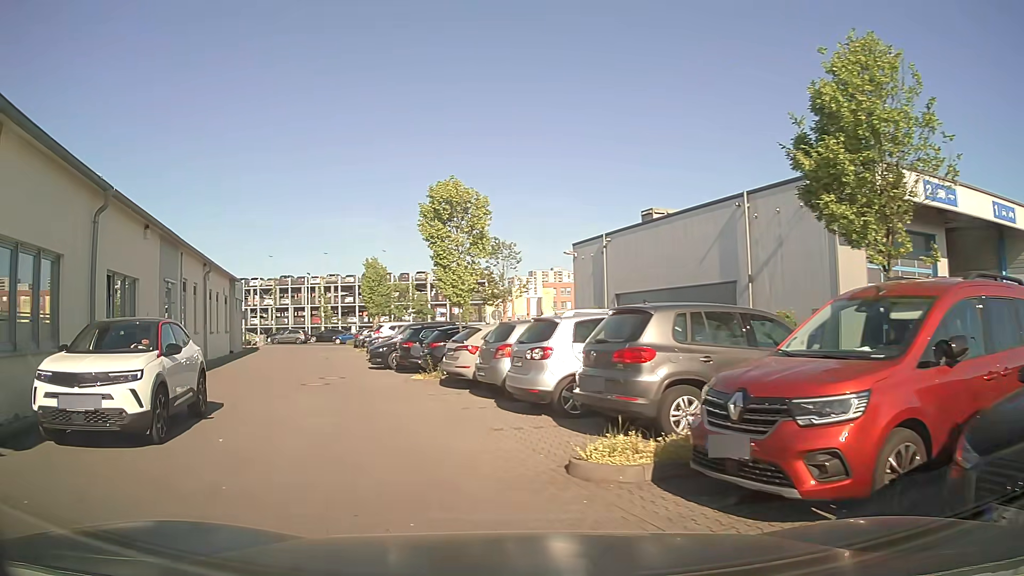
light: Day
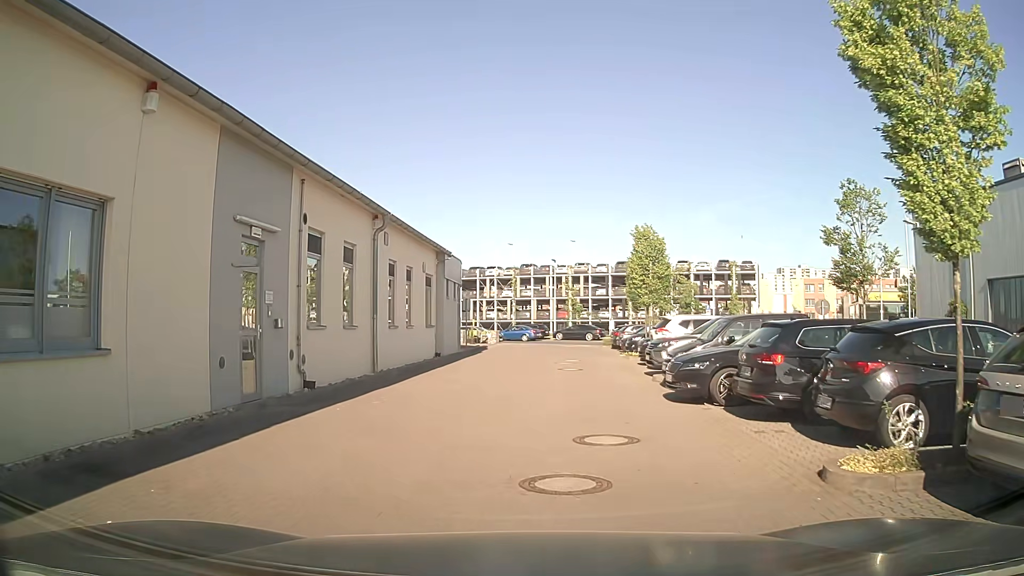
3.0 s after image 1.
(-3.1, +10.9) m; -22°
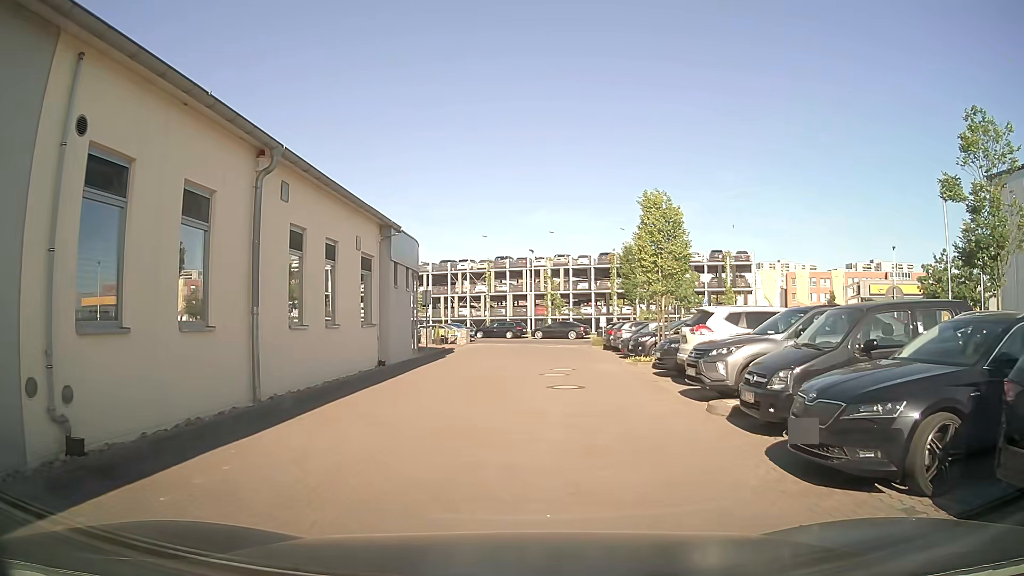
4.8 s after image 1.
(+0.1, +6.7) m; +4°
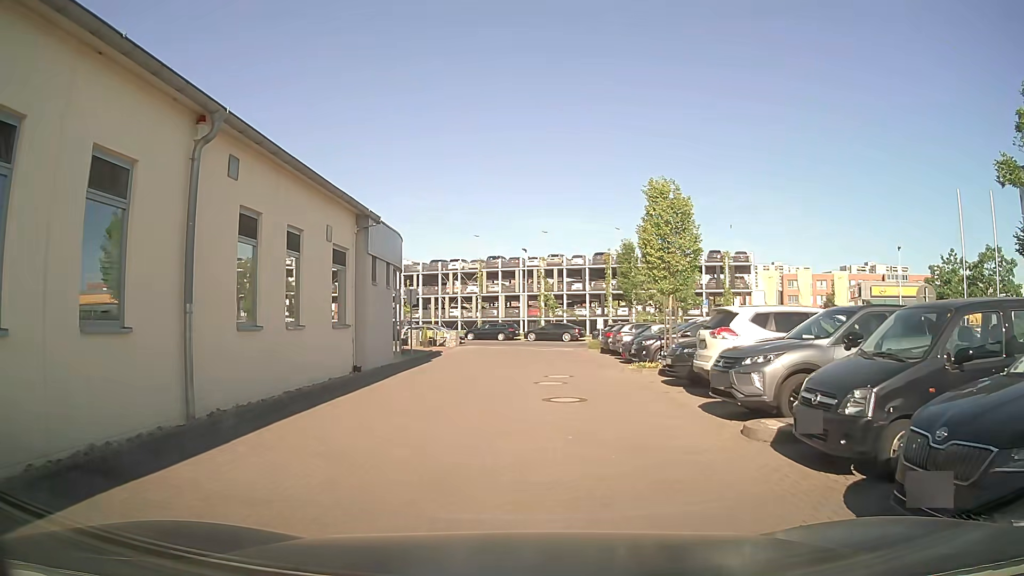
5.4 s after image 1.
(-0.1, +2.0) m; 0°
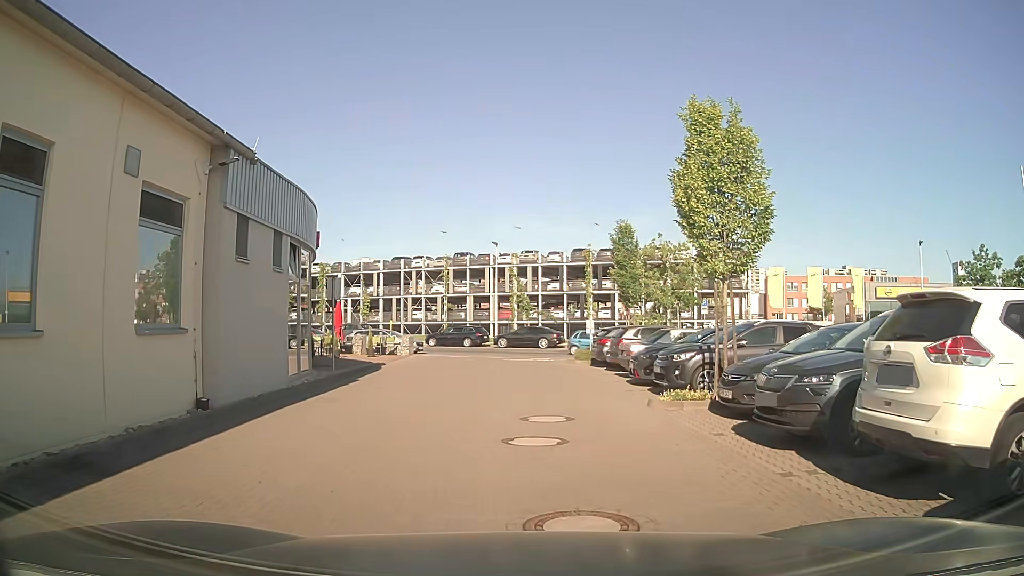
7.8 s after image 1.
(0.0, +7.4) m; +1°
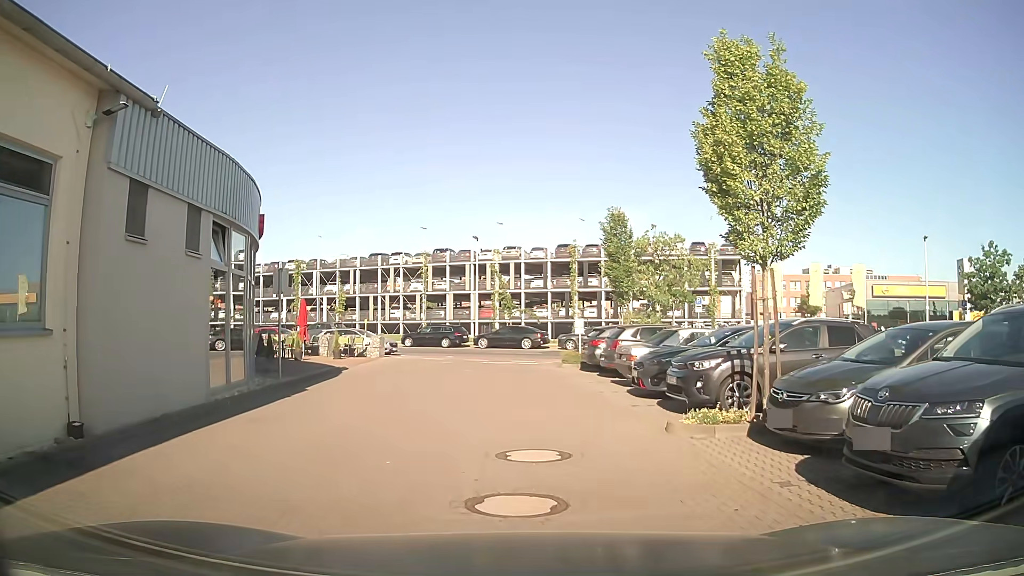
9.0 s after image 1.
(0.0, +2.8) m; +3°
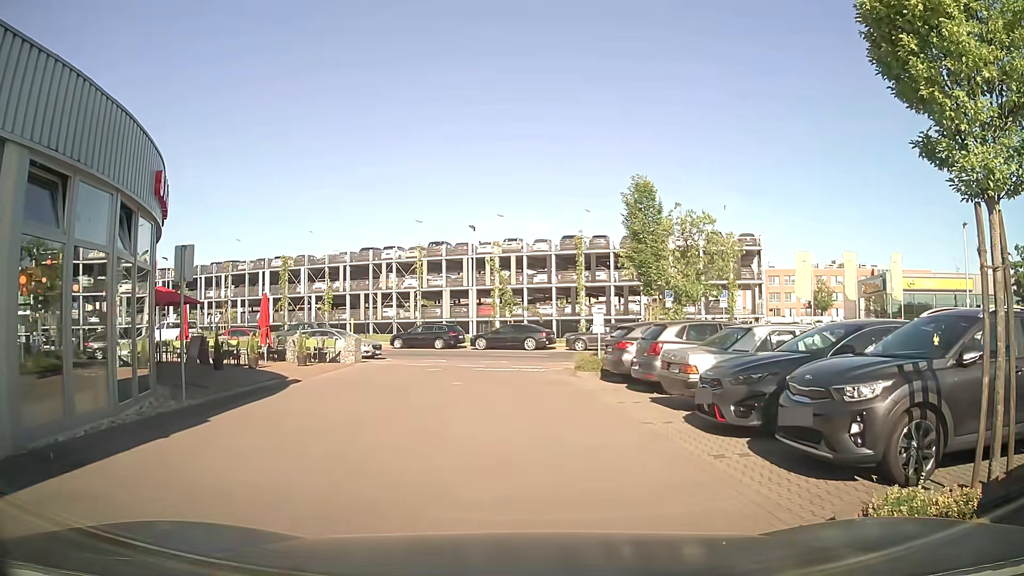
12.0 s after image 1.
(-0.1, +4.8) m; -2°
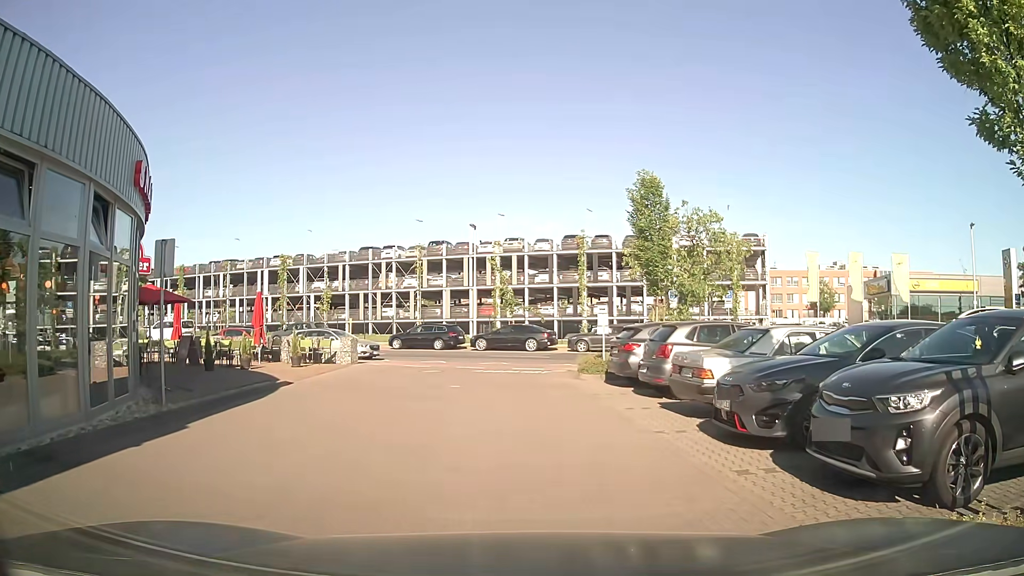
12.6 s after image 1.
(0.0, +0.7) m; 0°
